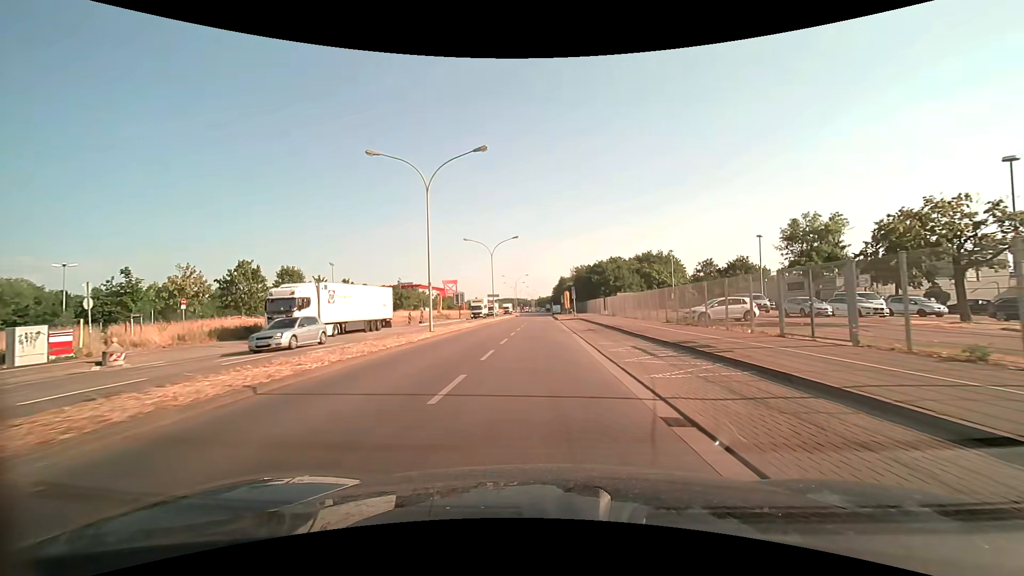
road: secondary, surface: asphalt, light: Day
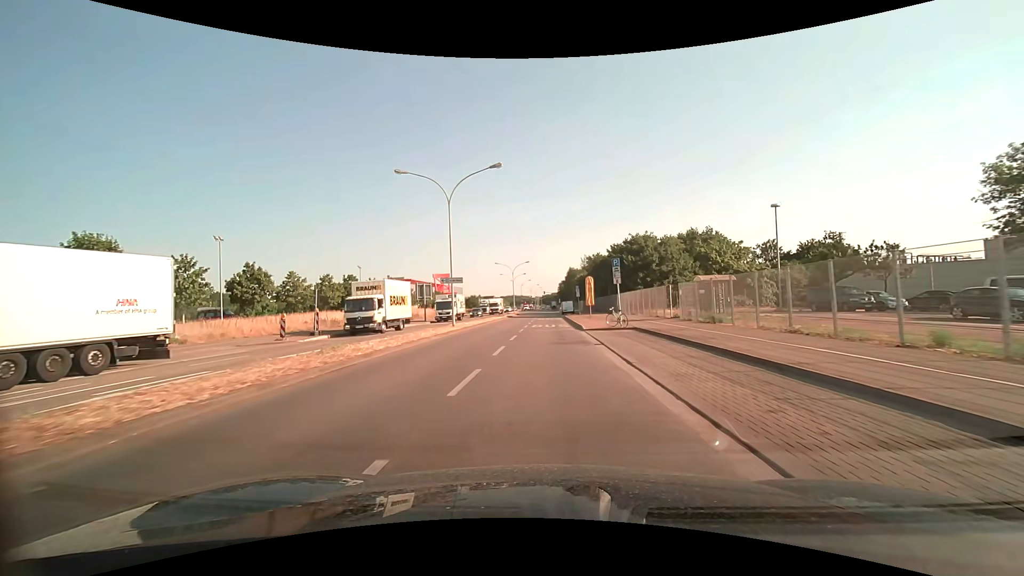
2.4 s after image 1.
(-0.3, +29.9) m; -1°
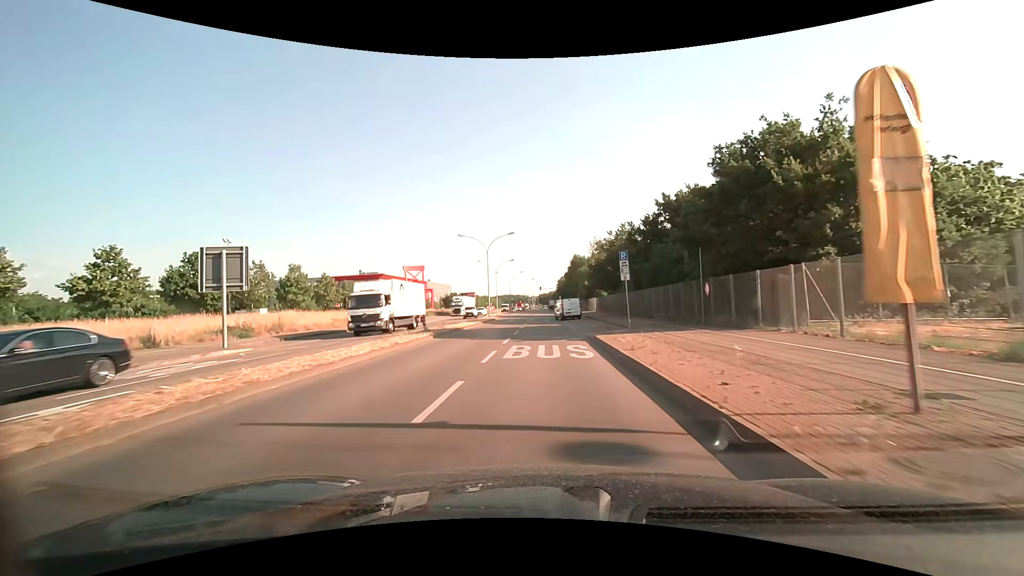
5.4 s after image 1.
(+0.2, +37.5) m; 0°
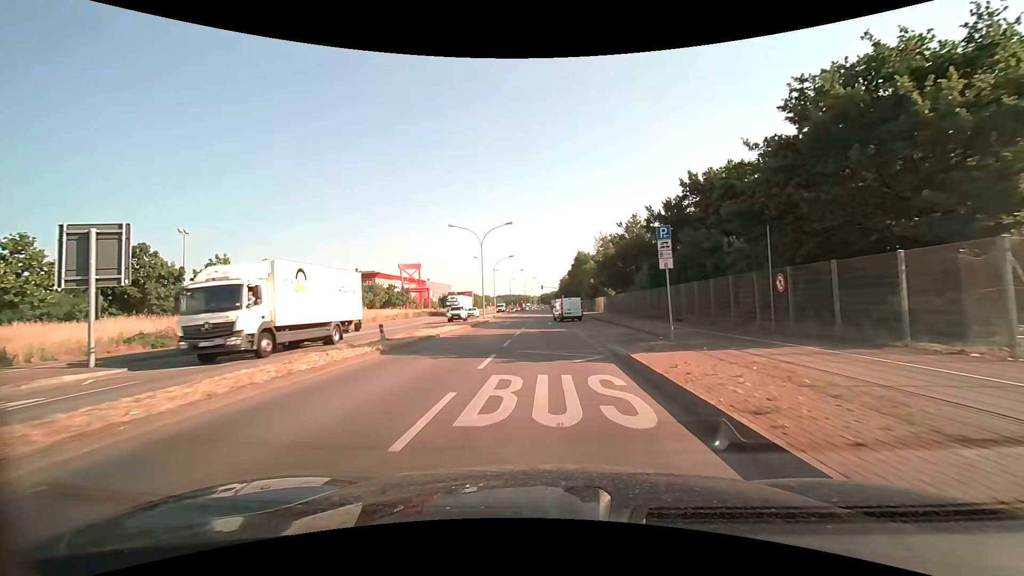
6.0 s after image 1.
(0.0, +7.1) m; 0°
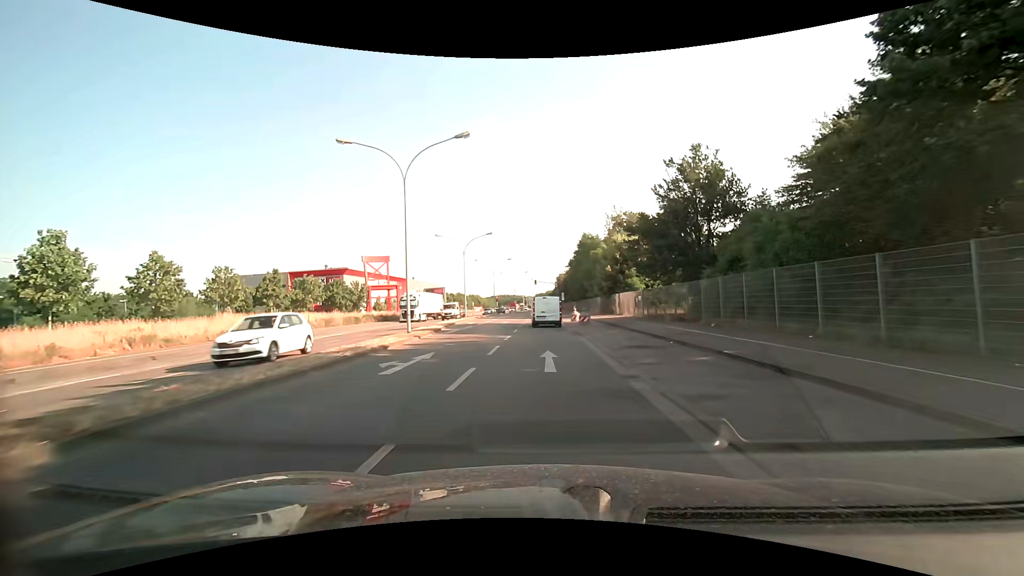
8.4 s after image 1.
(+0.2, +26.7) m; +1°
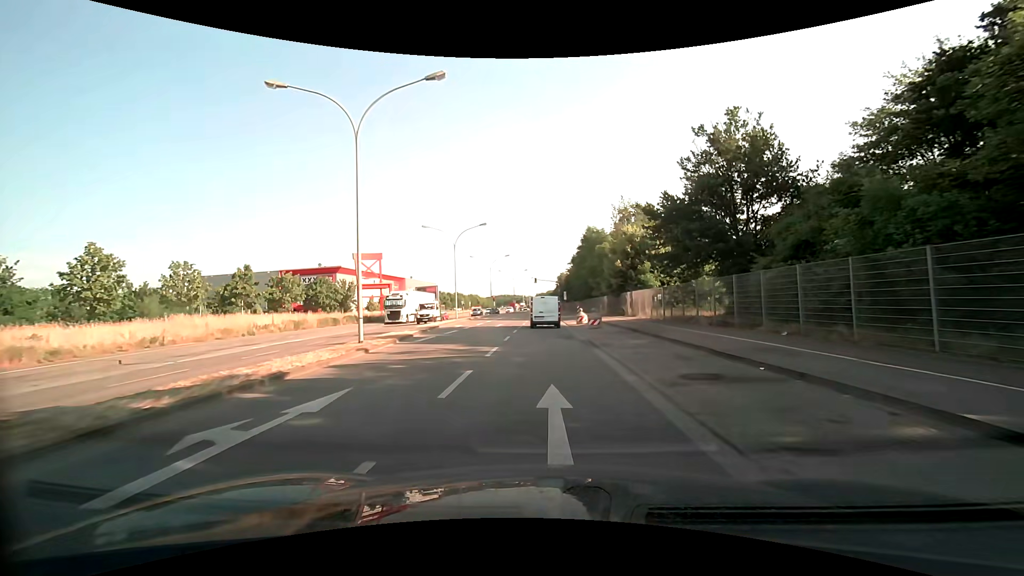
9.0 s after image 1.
(0.0, +6.5) m; 0°
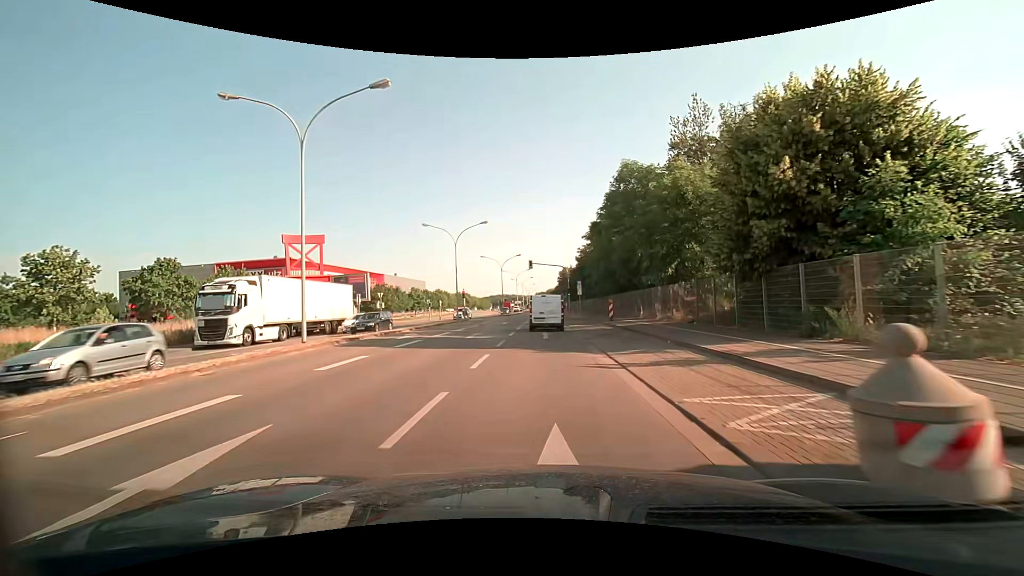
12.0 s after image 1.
(-0.2, +32.7) m; 0°
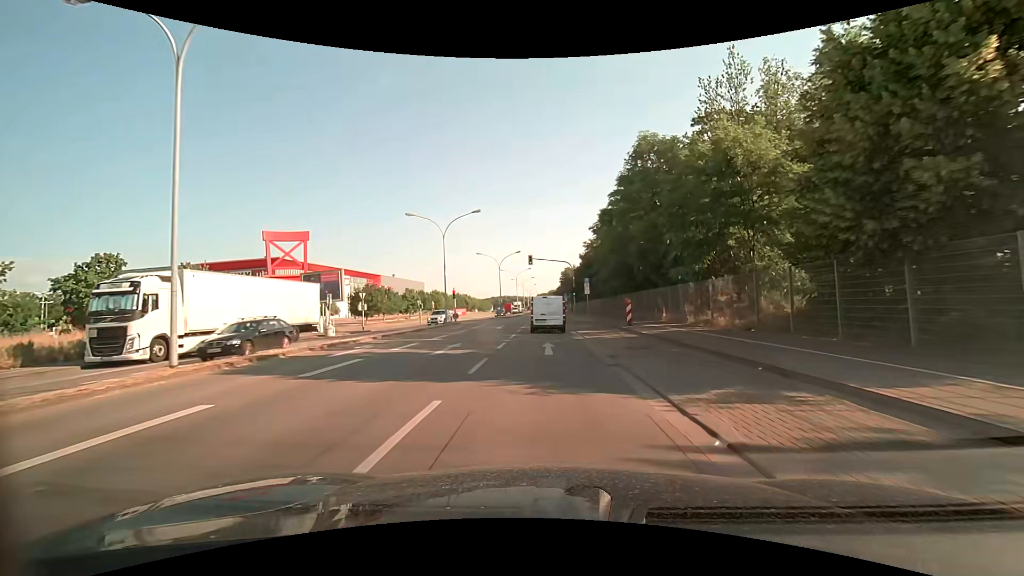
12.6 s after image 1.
(0.0, +6.7) m; 0°
(0, +10) (0, +20) (0, +30) (0, +40) (0, +50) (0, +60) (0, +70) (0, +80) (0, +90) (0, +100) m
